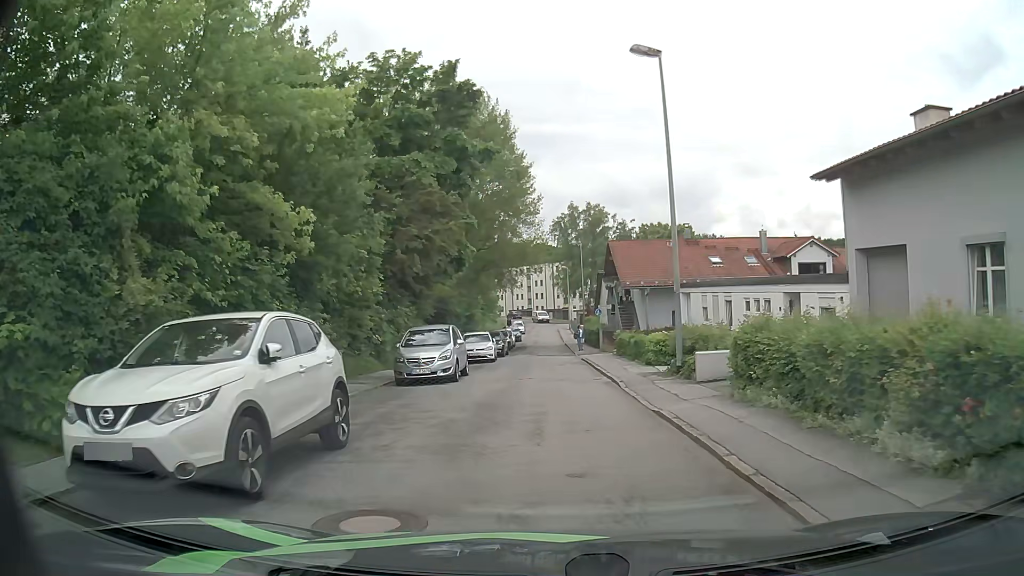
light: Day
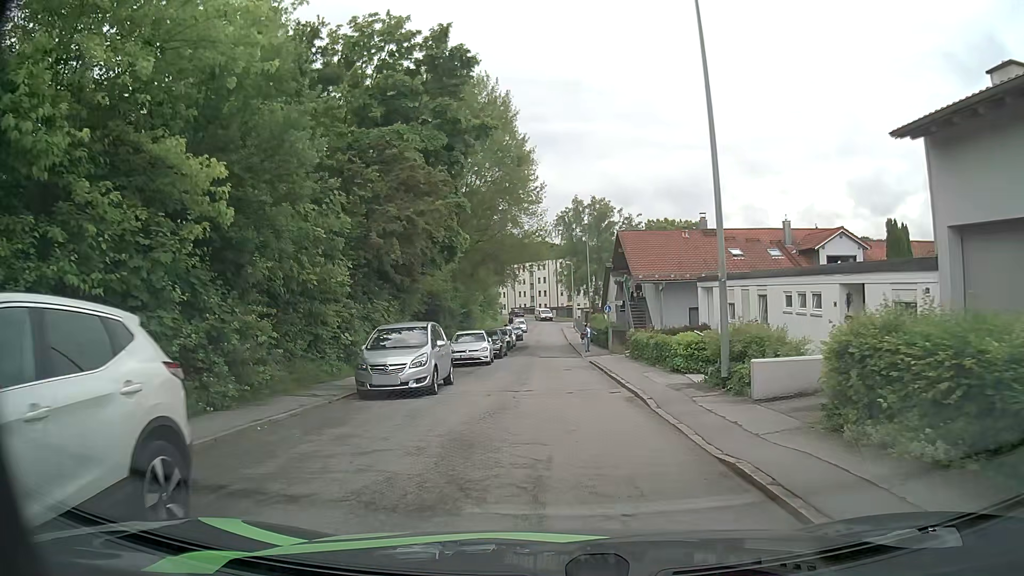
(0.0, +4.0) m; 0°
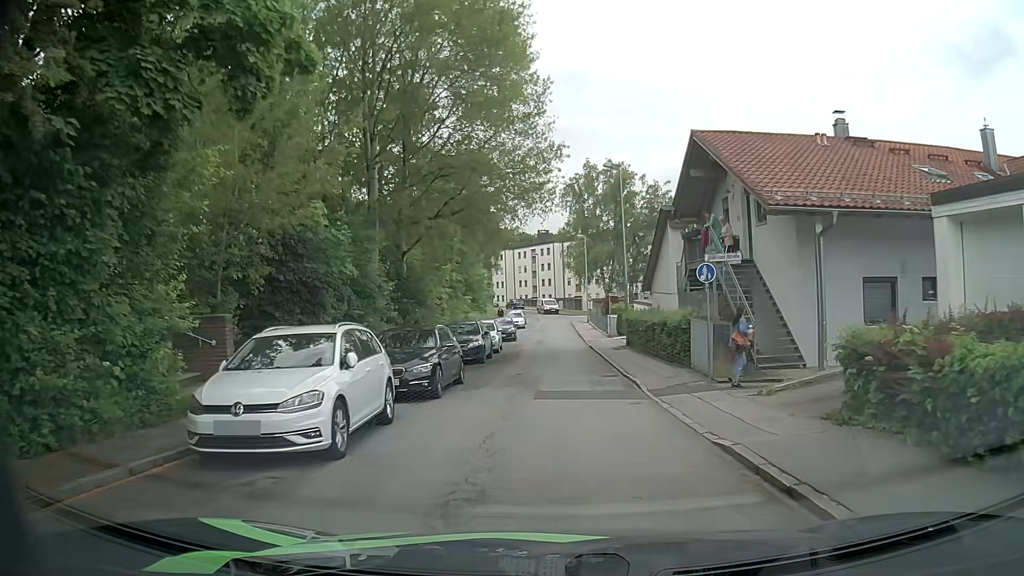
(+0.1, +20.7) m; +1°
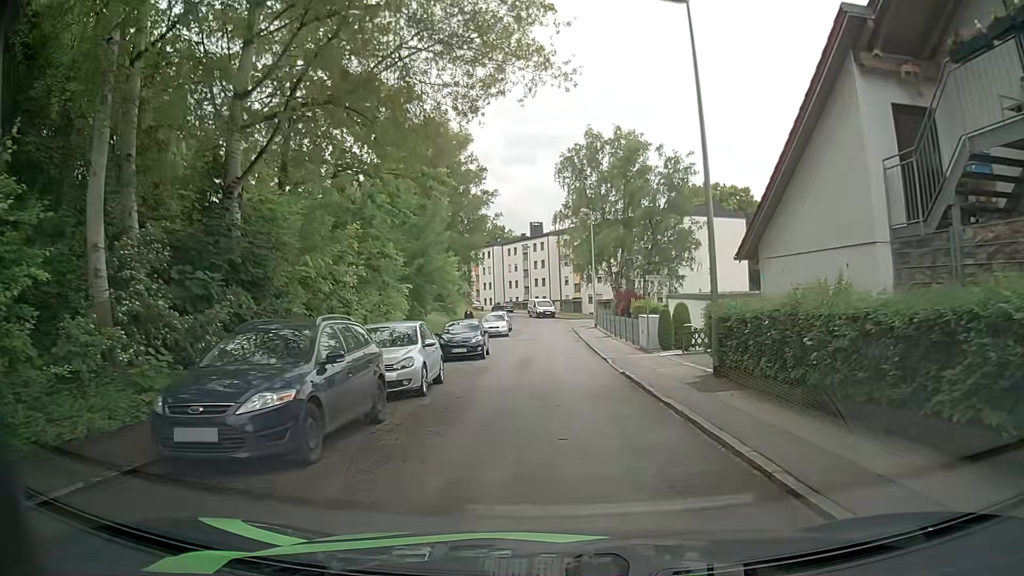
(-0.1, +16.9) m; 0°
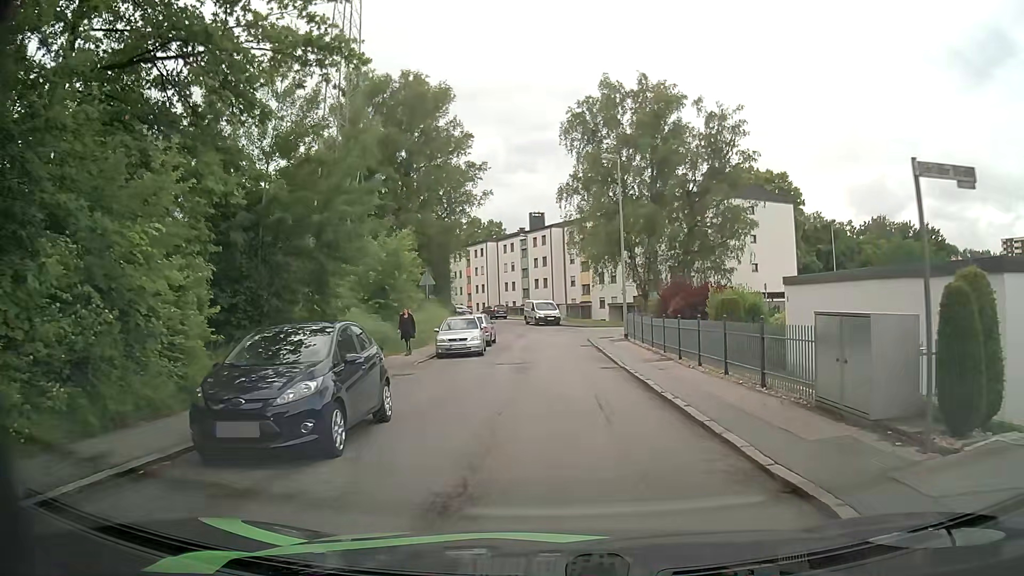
(0.0, +17.0) m; 0°
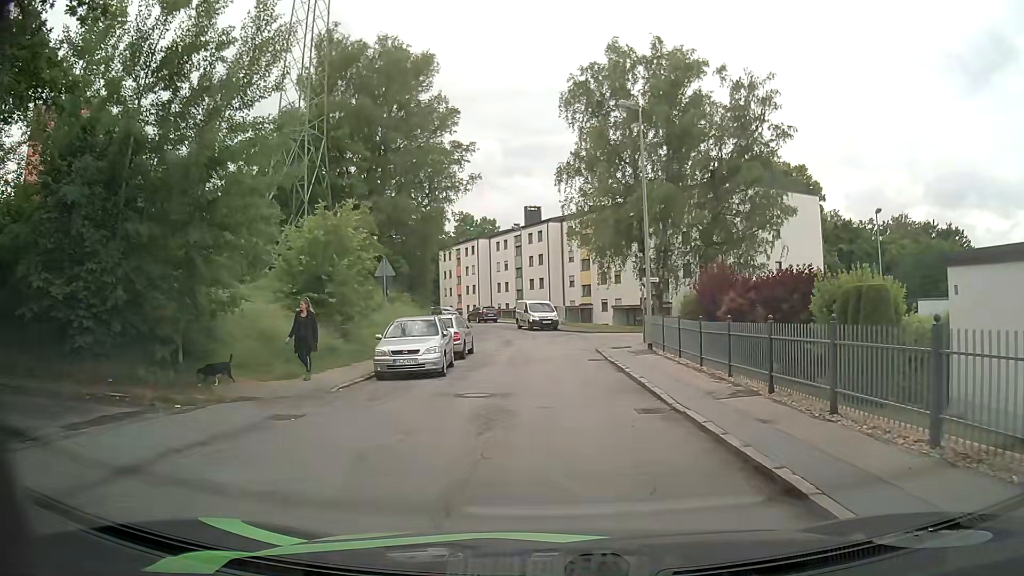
(0.0, +8.1) m; 0°
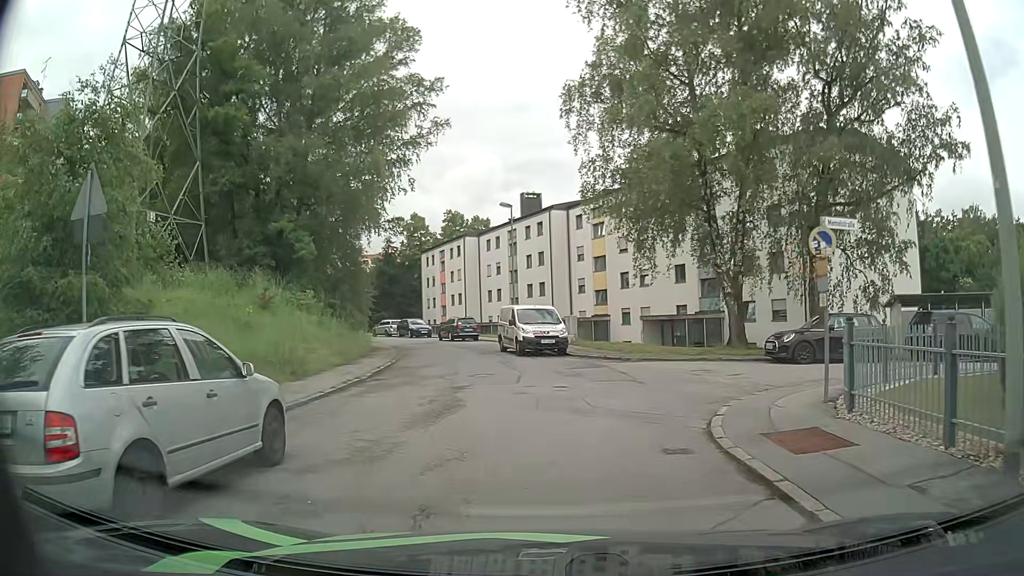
(0.0, +17.4) m; 0°
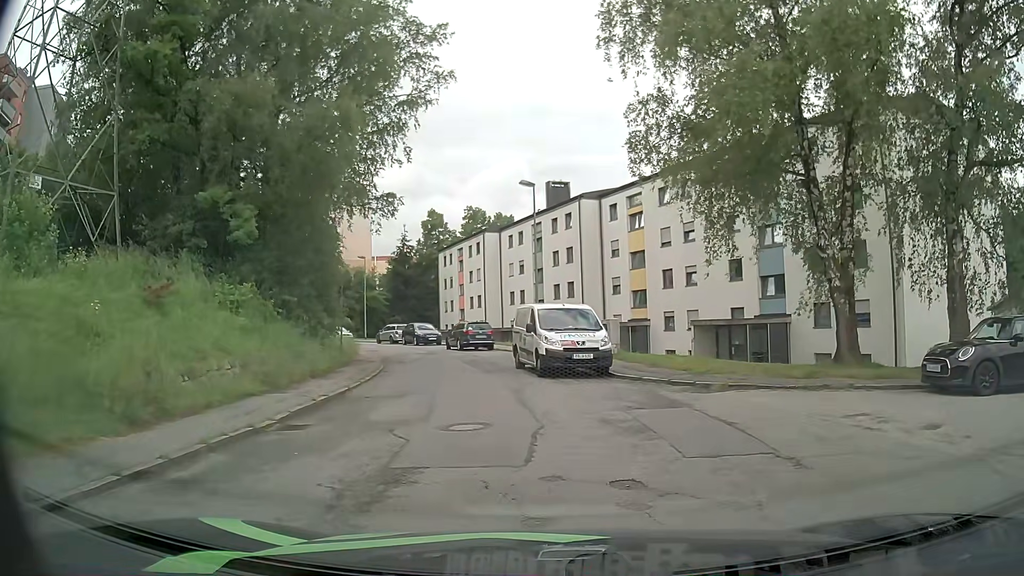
(-0.1, +7.5) m; -3°
(0, +10) (-3, +20) (-5, +30) (-8, +39) (-12, +48) (-17, +57) (-23, +64) (-31, +71) (-39, +77) (-47, +82) m
